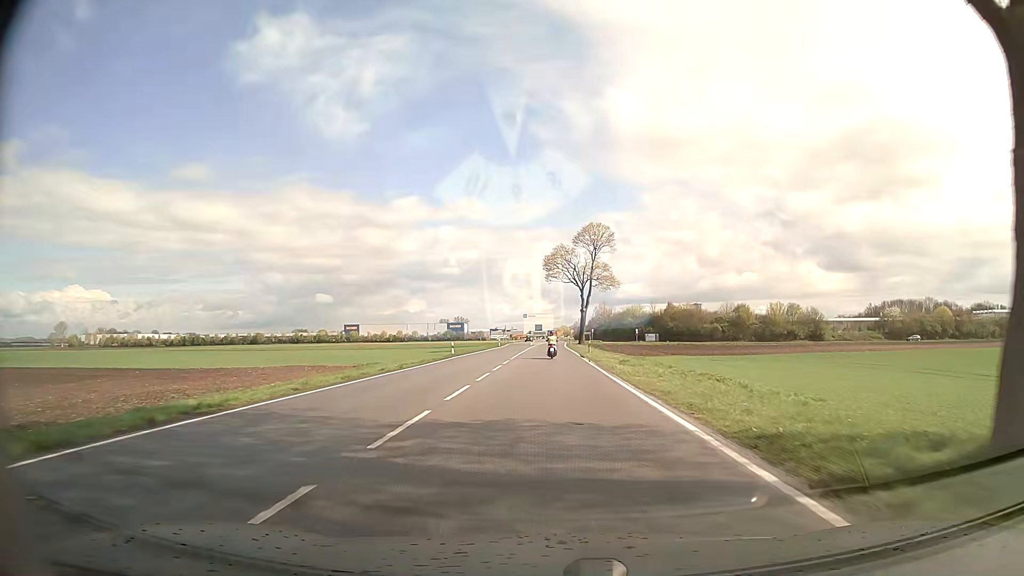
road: secondary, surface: asphalt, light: Day
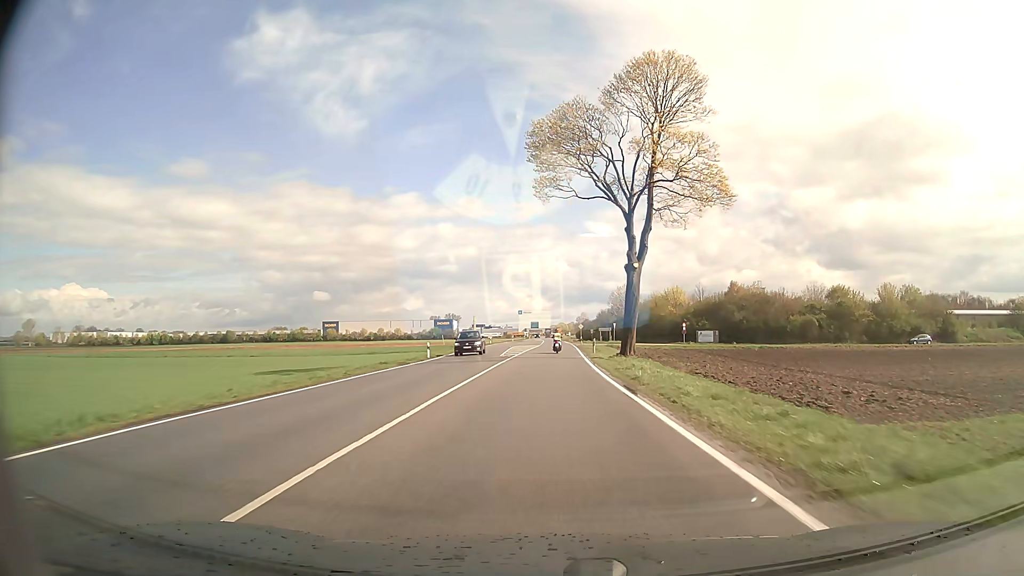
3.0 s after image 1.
(+0.3, +57.5) m; 0°
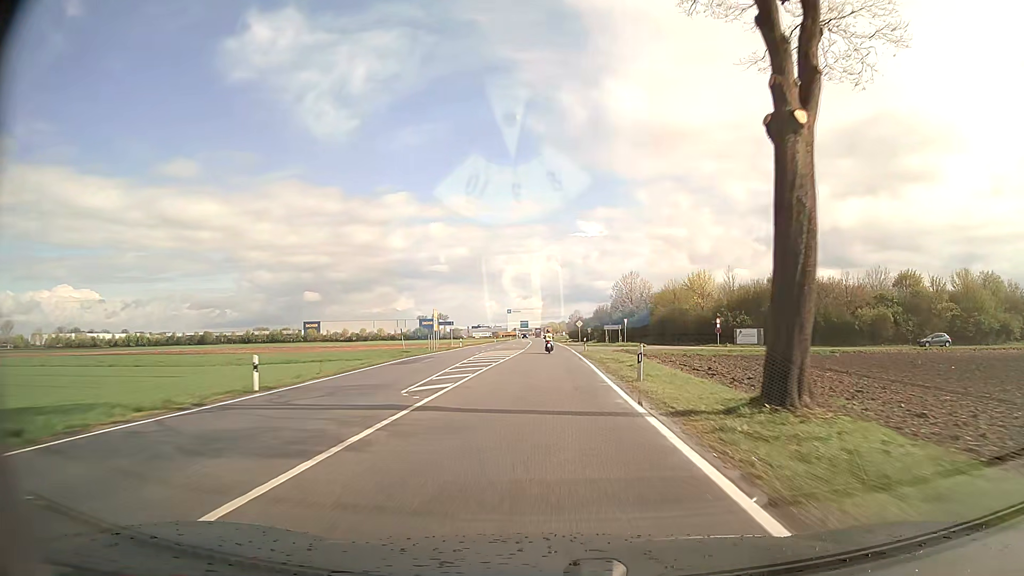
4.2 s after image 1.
(+0.2, +25.0) m; +1°
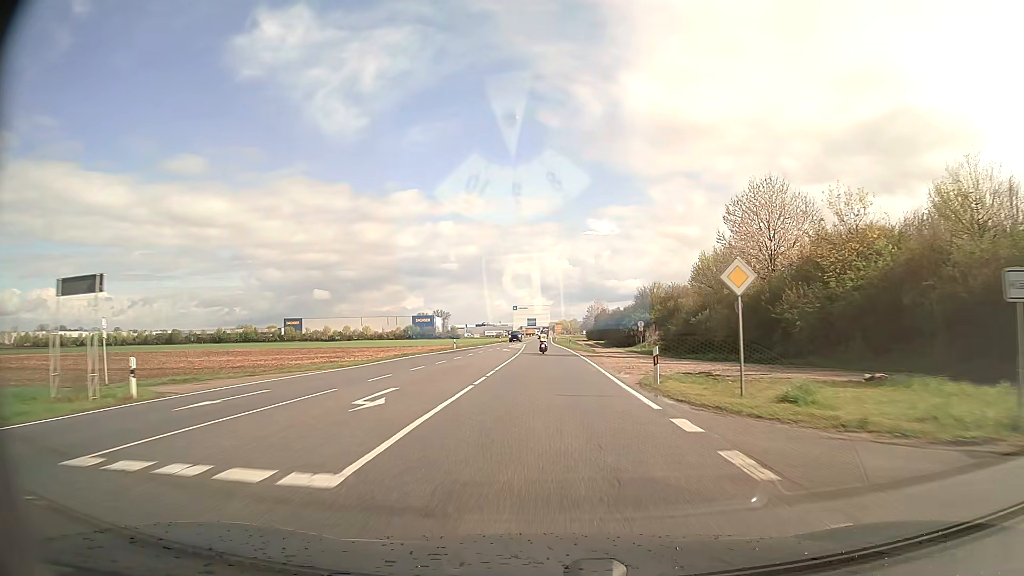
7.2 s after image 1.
(-0.2, +65.3) m; -1°
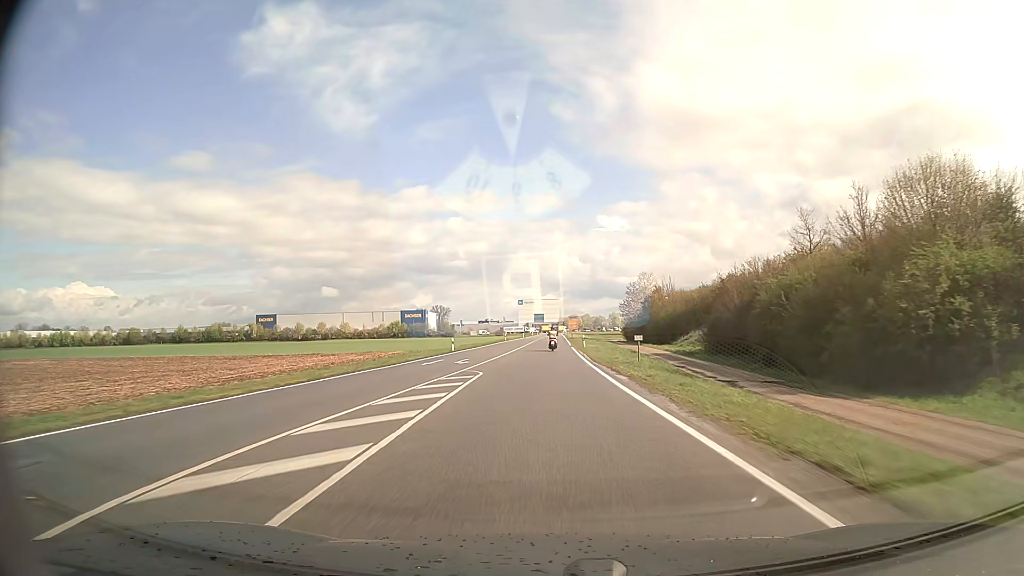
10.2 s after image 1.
(-0.7, +67.6) m; -1°
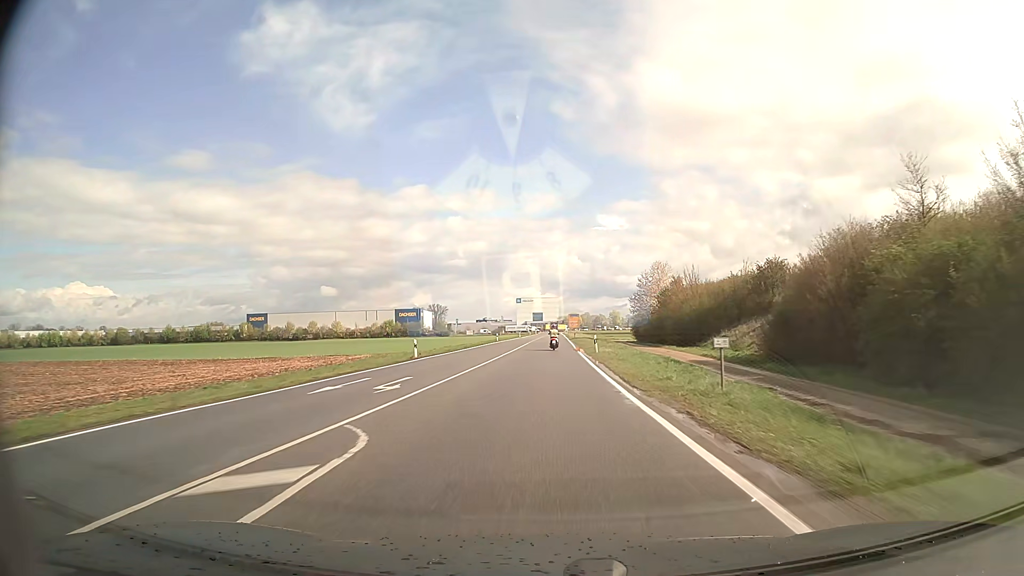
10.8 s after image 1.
(0.0, +13.7) m; 0°
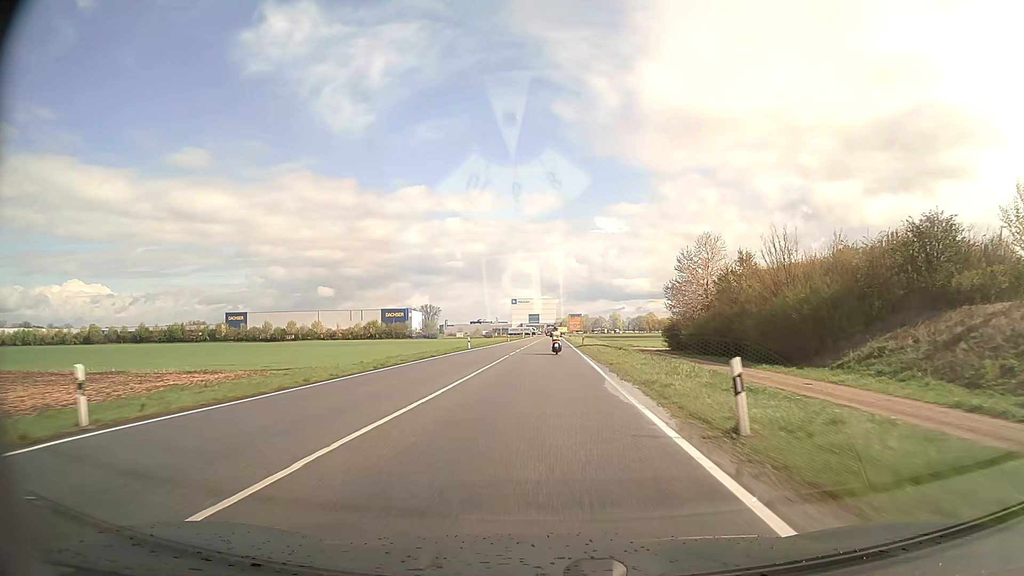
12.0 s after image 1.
(0.0, +27.6) m; 0°
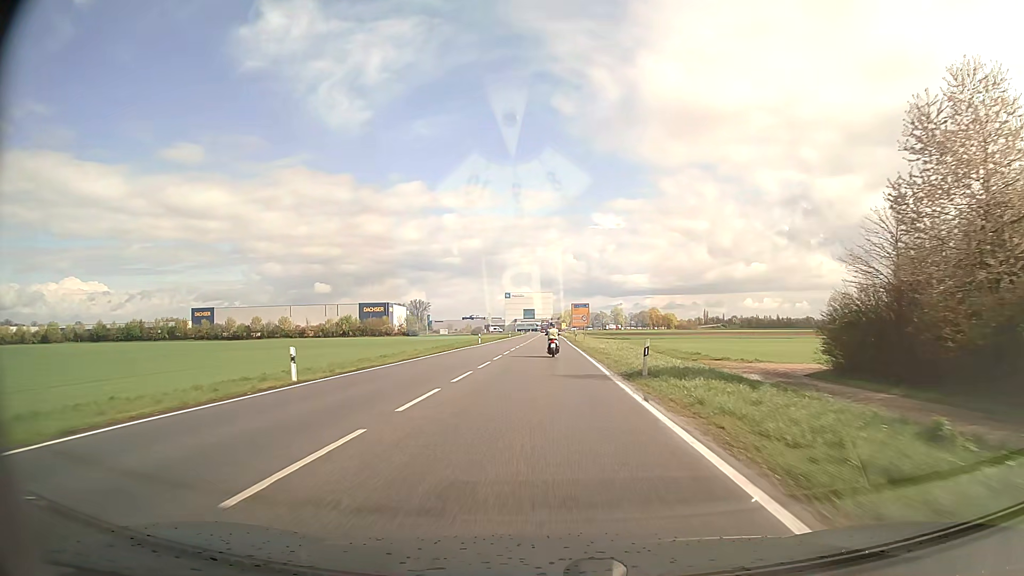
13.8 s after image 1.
(+0.3, +39.8) m; 0°
(0, +10) (0, +20) (0, +30) (0, +40) (0, +50) (0, +60) (0, +70) (0, +80) (0, +90) (0, +100) m
